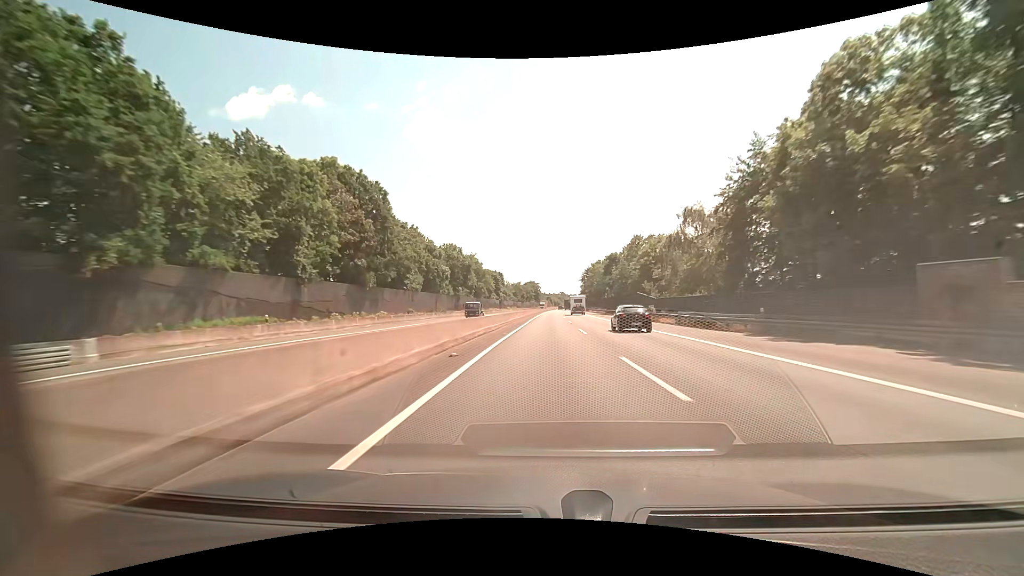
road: motorway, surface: asphalt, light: Day
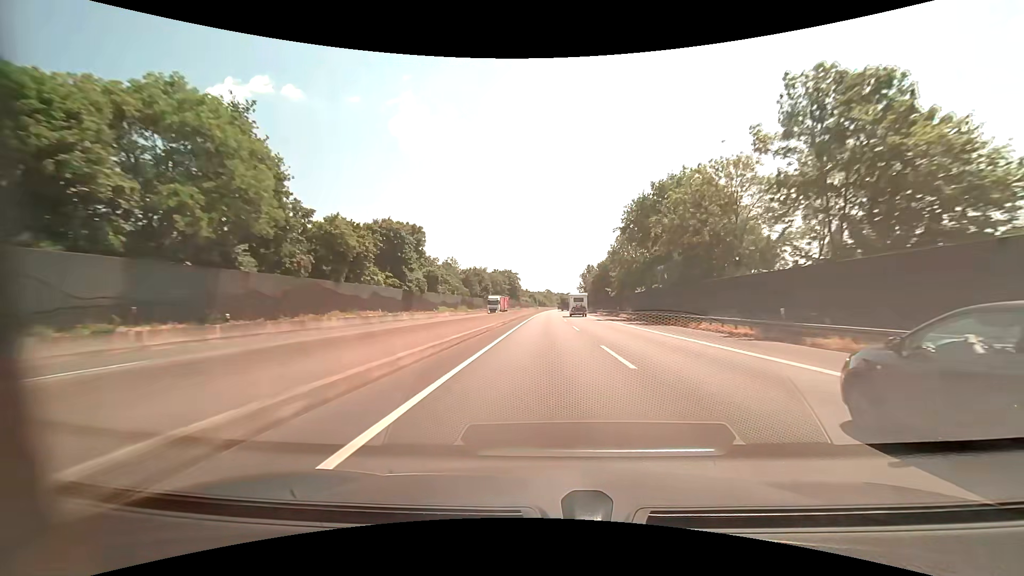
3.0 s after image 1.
(+1.0, +103.7) m; +2°
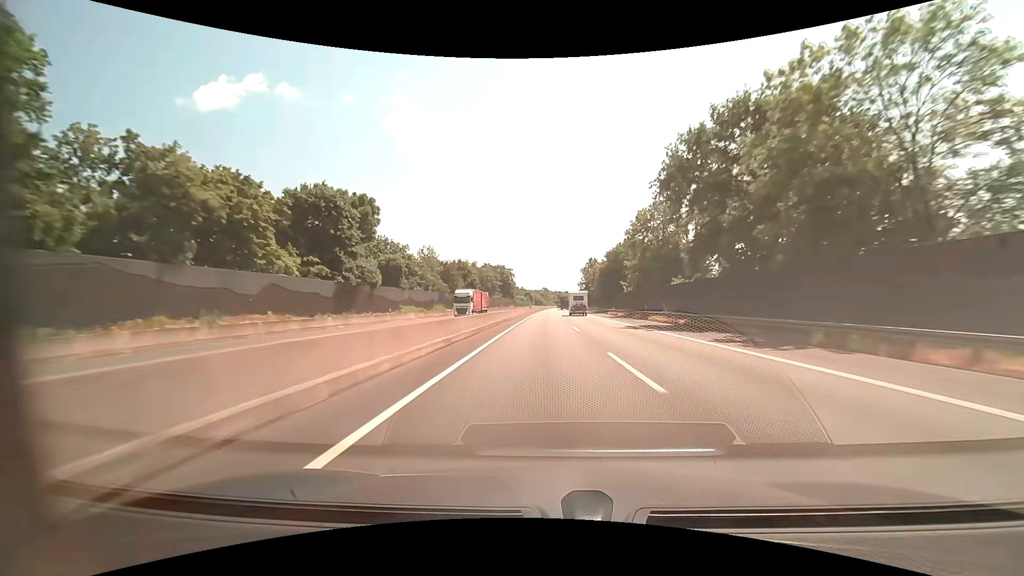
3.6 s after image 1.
(+0.1, +20.7) m; +1°
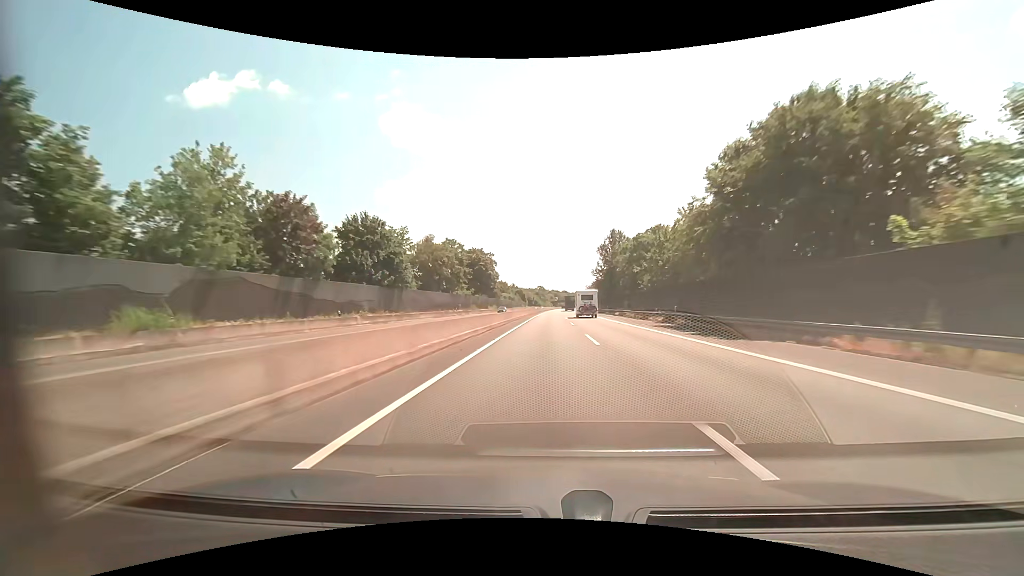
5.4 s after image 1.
(+0.2, +62.2) m; 0°
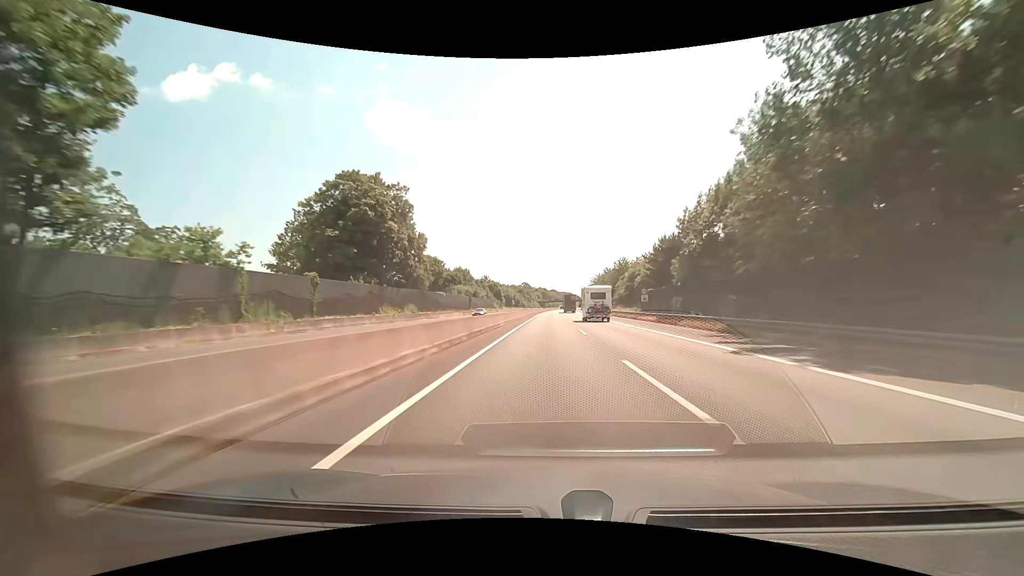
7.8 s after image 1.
(+1.0, +82.8) m; +2°
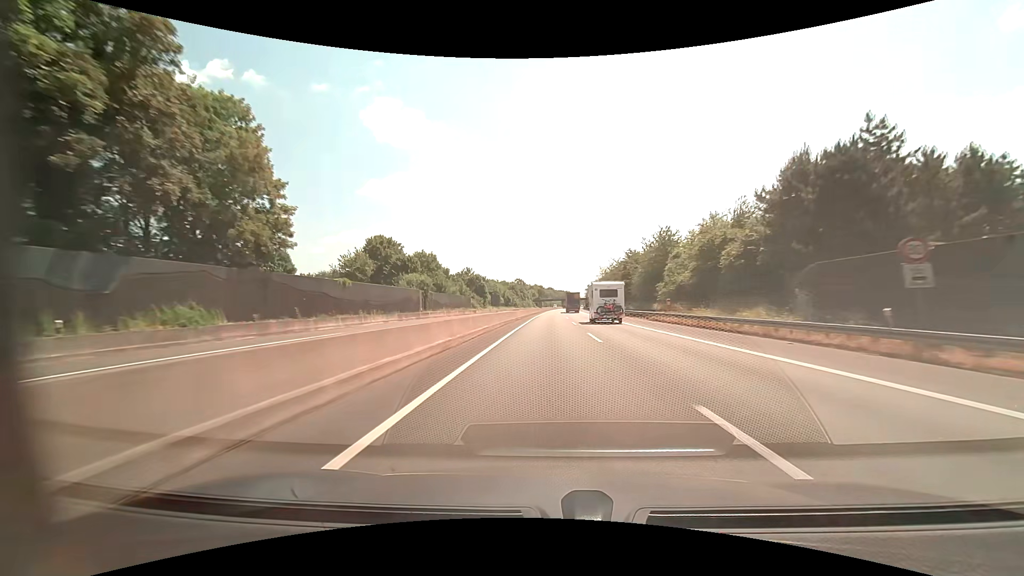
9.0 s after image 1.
(+0.1, +41.4) m; 0°
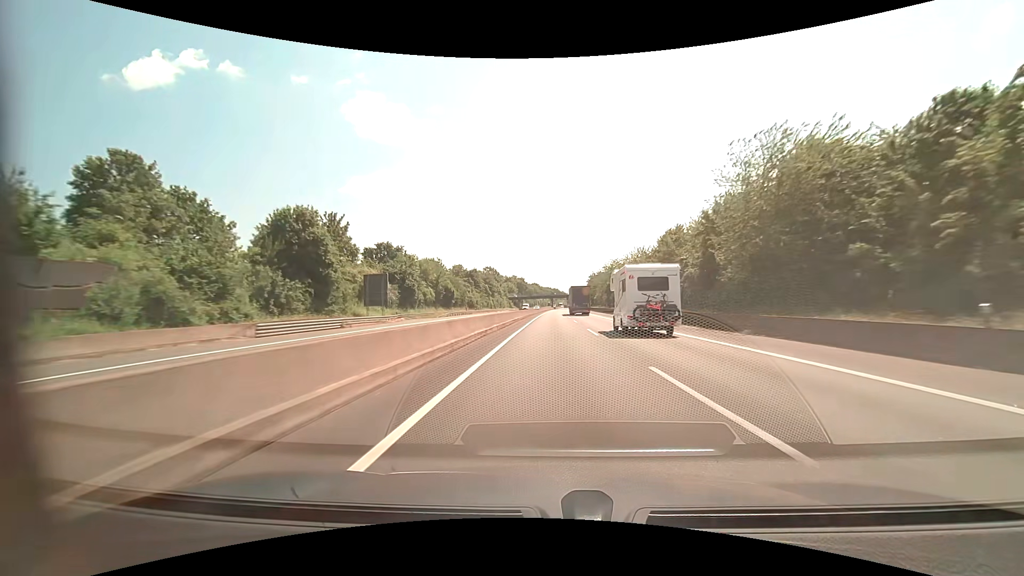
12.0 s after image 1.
(+1.7, +103.1) m; +2°
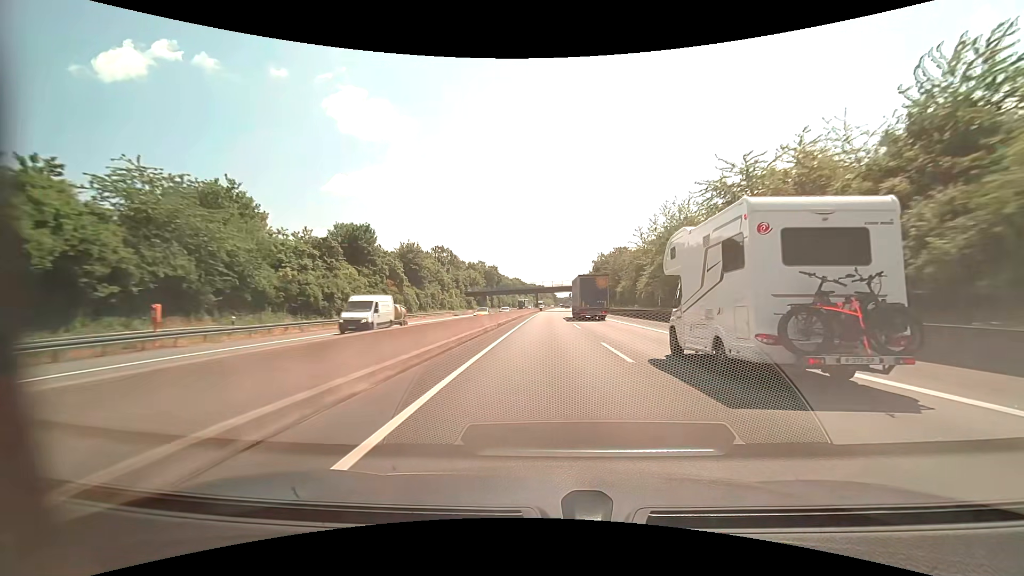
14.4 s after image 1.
(+1.2, +82.3) m; +2°
(0, +10) (0, +20) (0, +30) (0, +40) (0, +50) (0, +60) (+1, +70) (+1, +80) (+1, +90) (+1, +100) m
